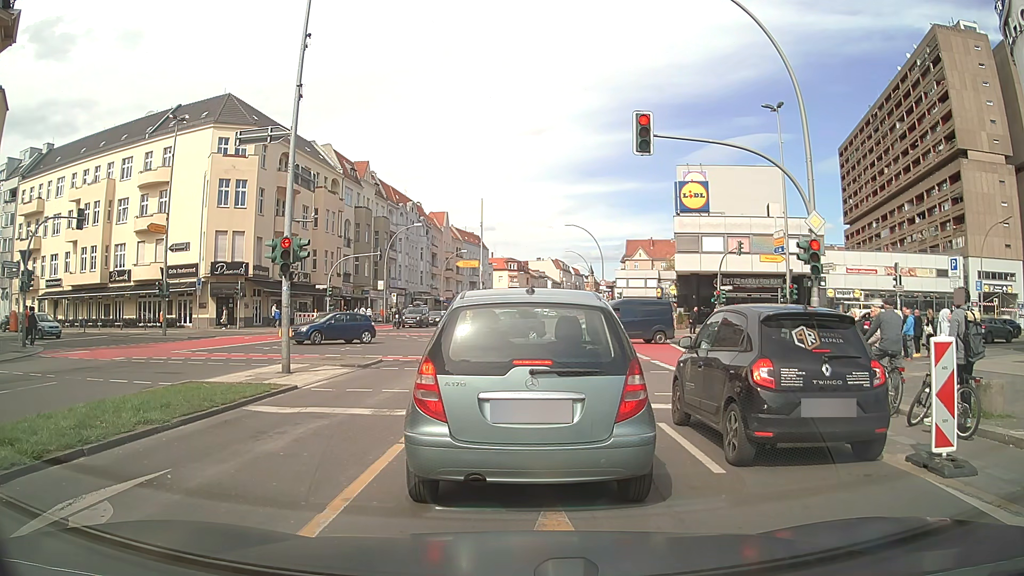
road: primary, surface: asphalt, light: Day
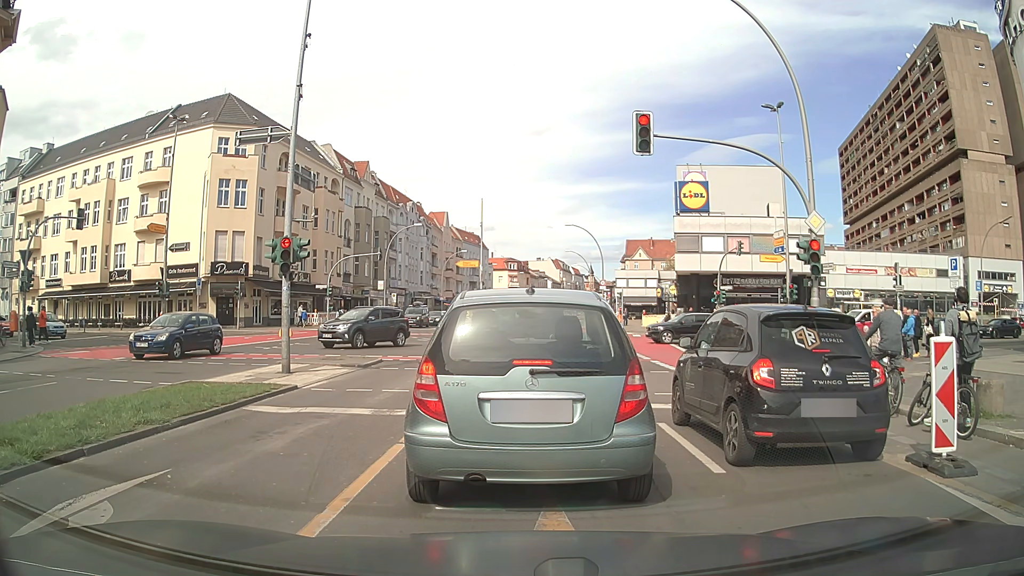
(0.0, 0.0) m; 0°
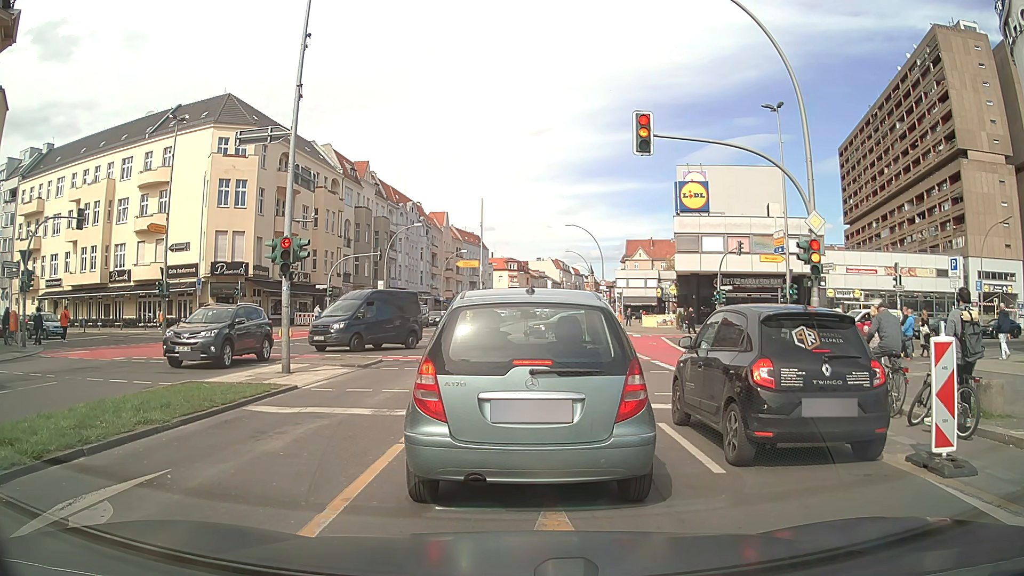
(0.0, 0.0) m; 0°
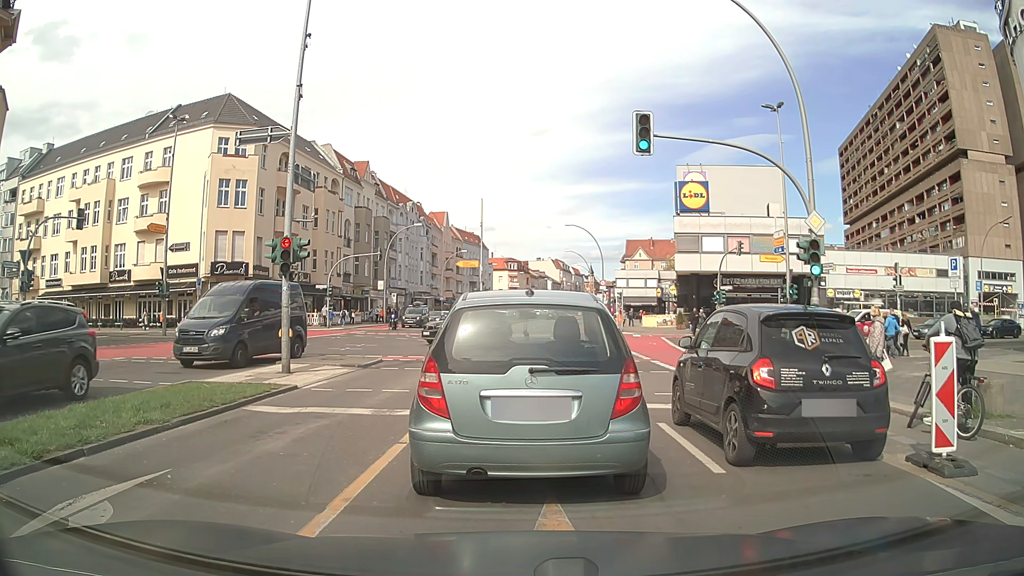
(0.0, 0.0) m; 0°
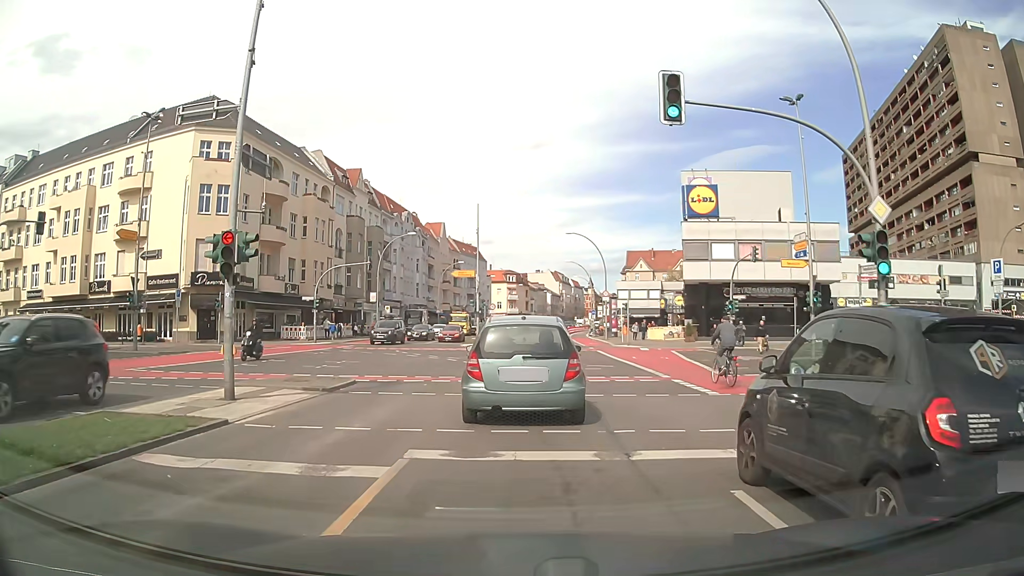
(0.0, +3.7) m; -1°
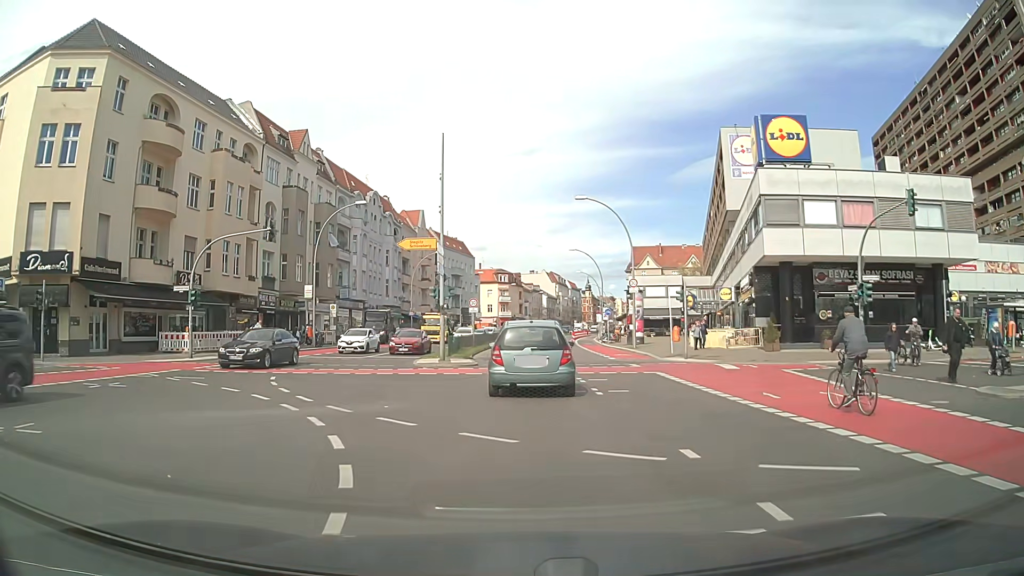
(+0.3, +19.6) m; +1°
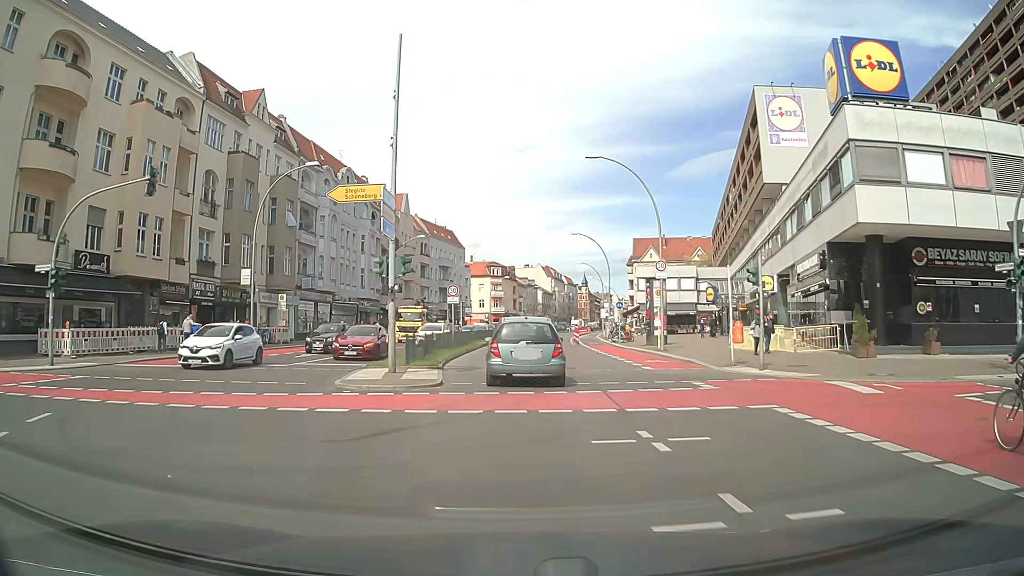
(0.0, +10.7) m; +1°
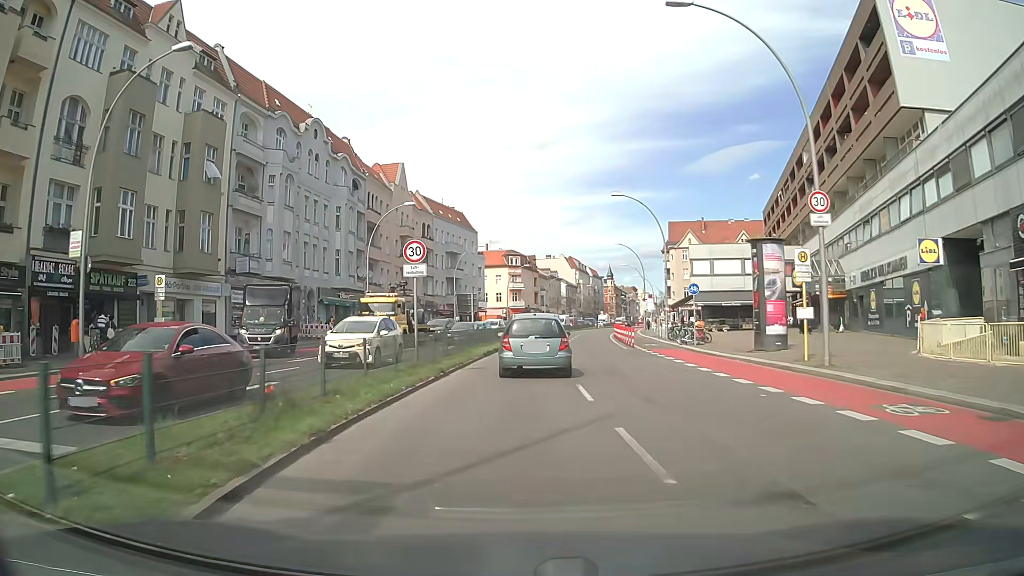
(-0.1, +17.7) m; -2°
(0, +10) (0, +20) (0, +30) (+1, +40) (+2, +50) (+4, +60) (+5, +70) (+7, +80) (+8, +89) (+10, +99) m
